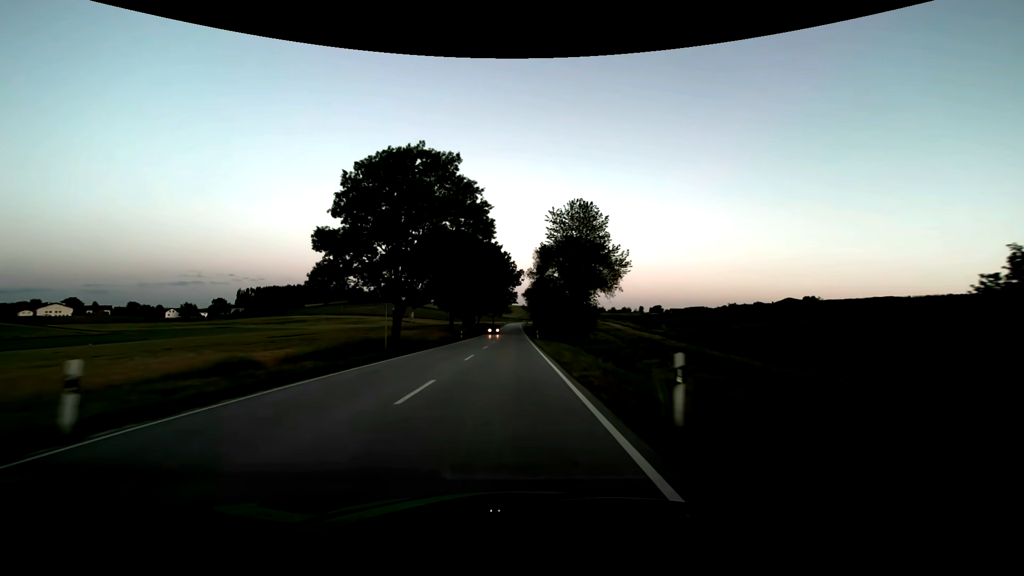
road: secondary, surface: asphalt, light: Sunrise
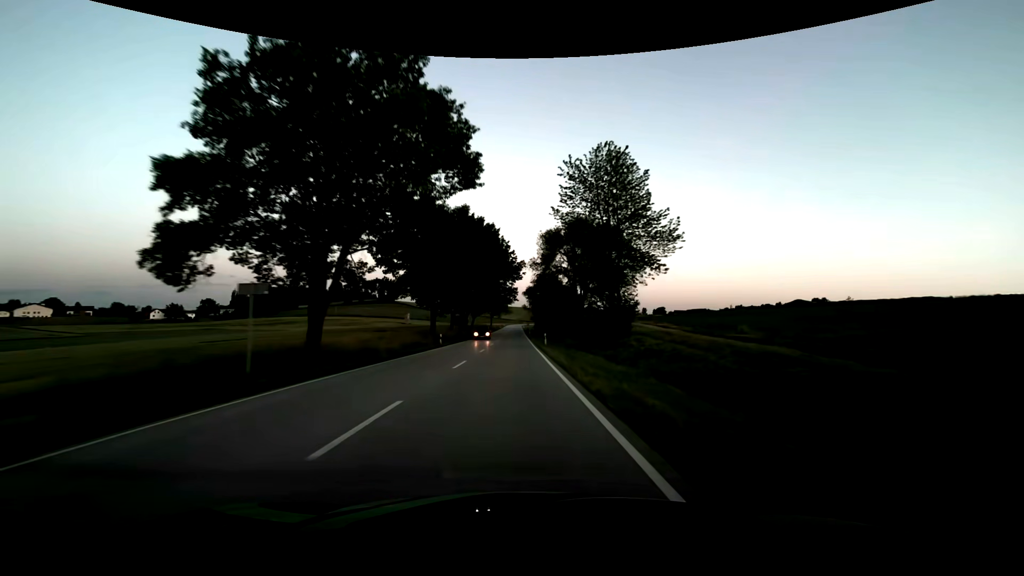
(0.0, +15.7) m; 0°
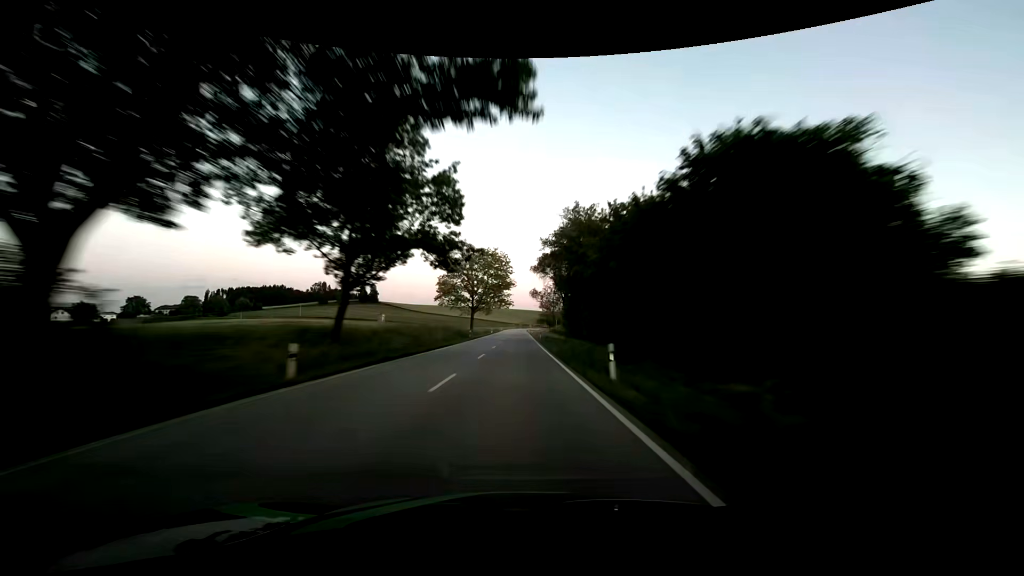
(-0.2, +78.6) m; 0°
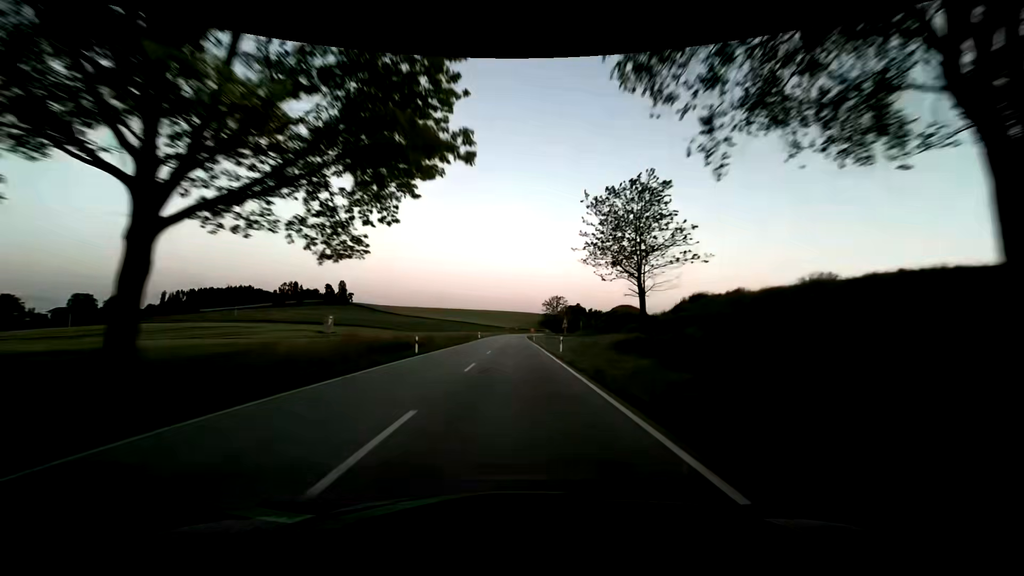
(+0.1, +78.5) m; 0°
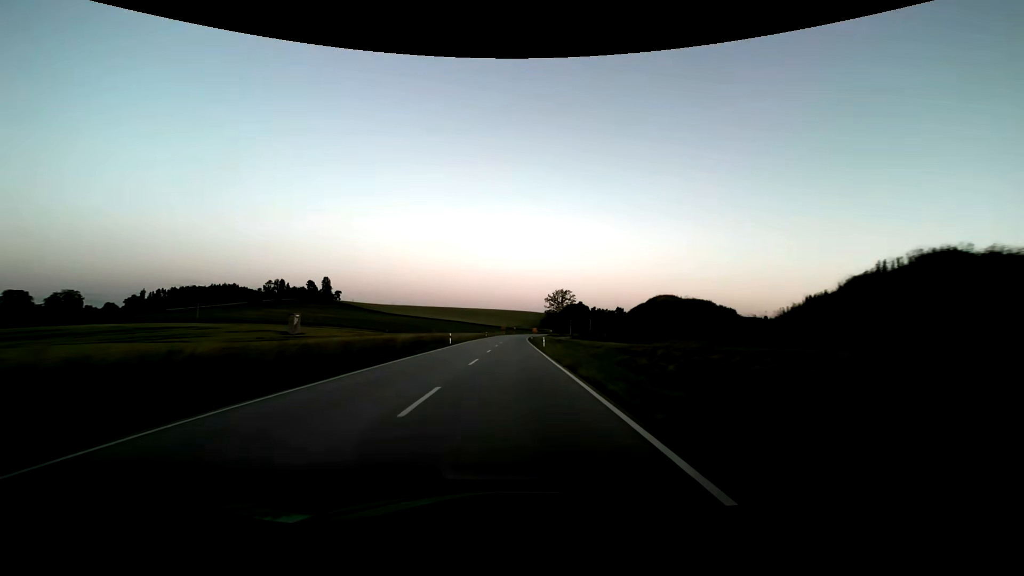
(+0.1, +31.4) m; 0°
(0, +10) (0, +20) (0, +30) (0, +40) (0, +50) (0, +60) (0, +70) (0, +80) (0, +90) (0, +100) m
